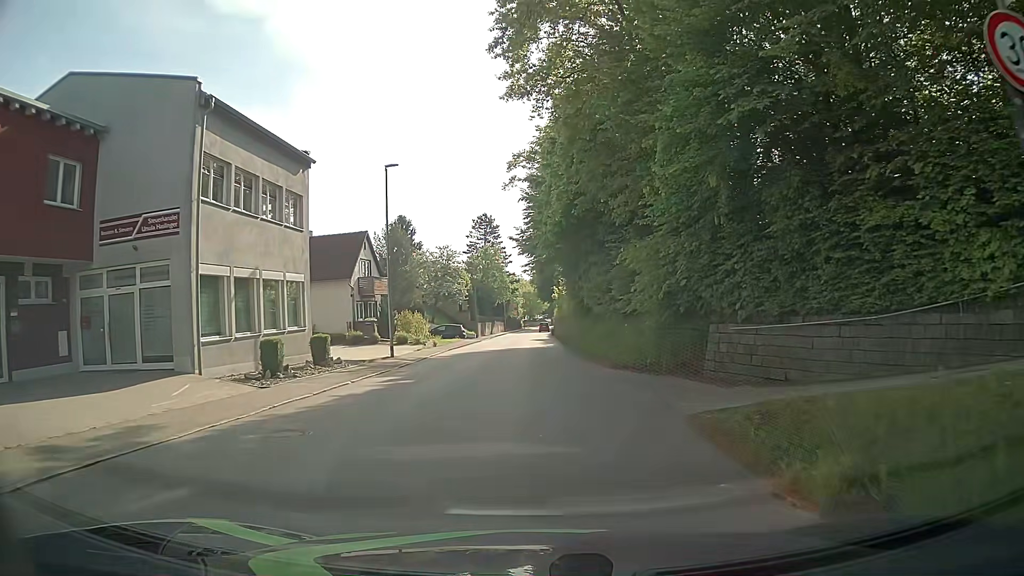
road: tertiary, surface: asphalt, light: Day
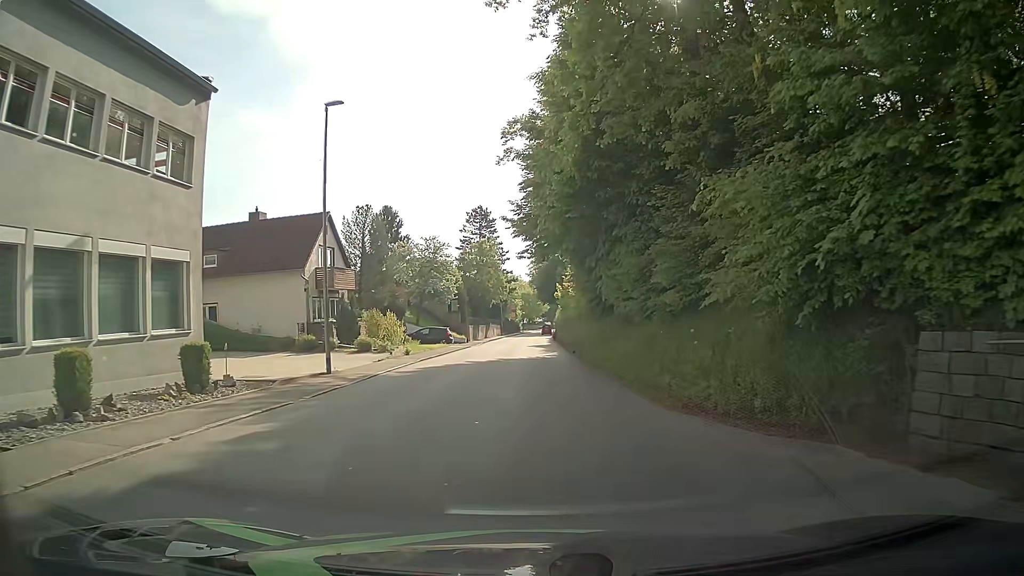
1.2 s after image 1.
(+0.1, +9.0) m; -1°
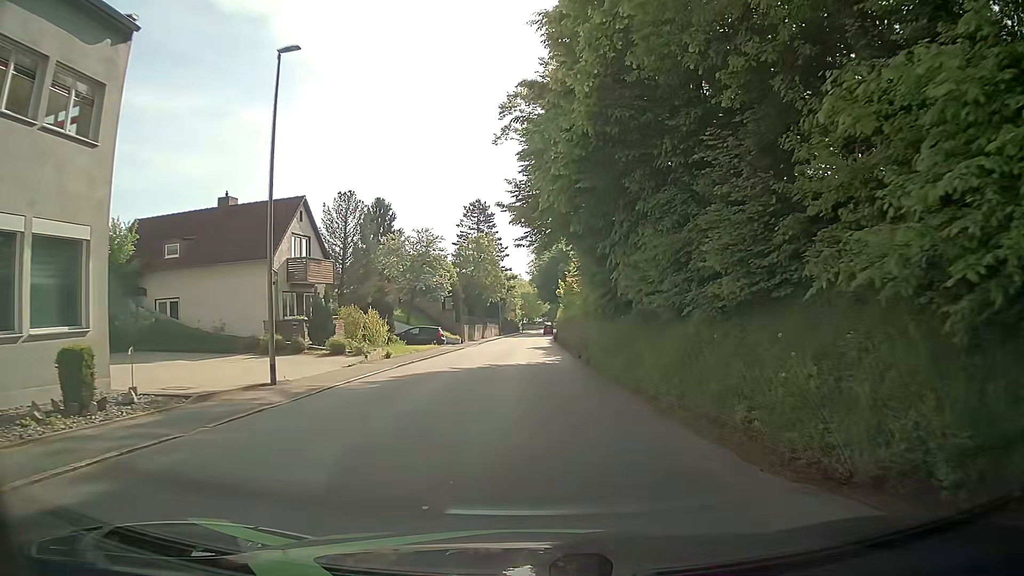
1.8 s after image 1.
(+0.1, +4.5) m; +1°
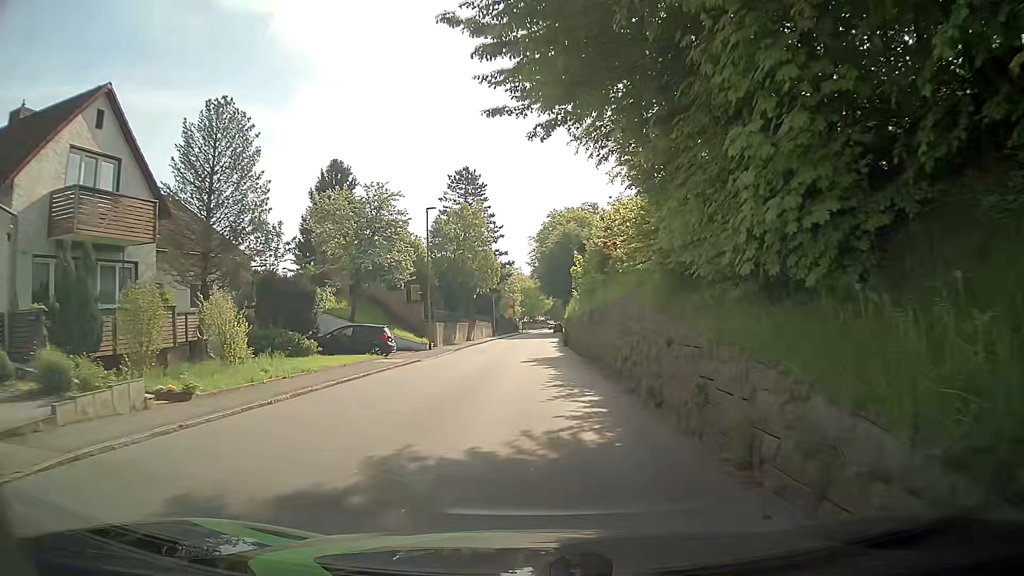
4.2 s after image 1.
(+0.3, +17.9) m; +1°
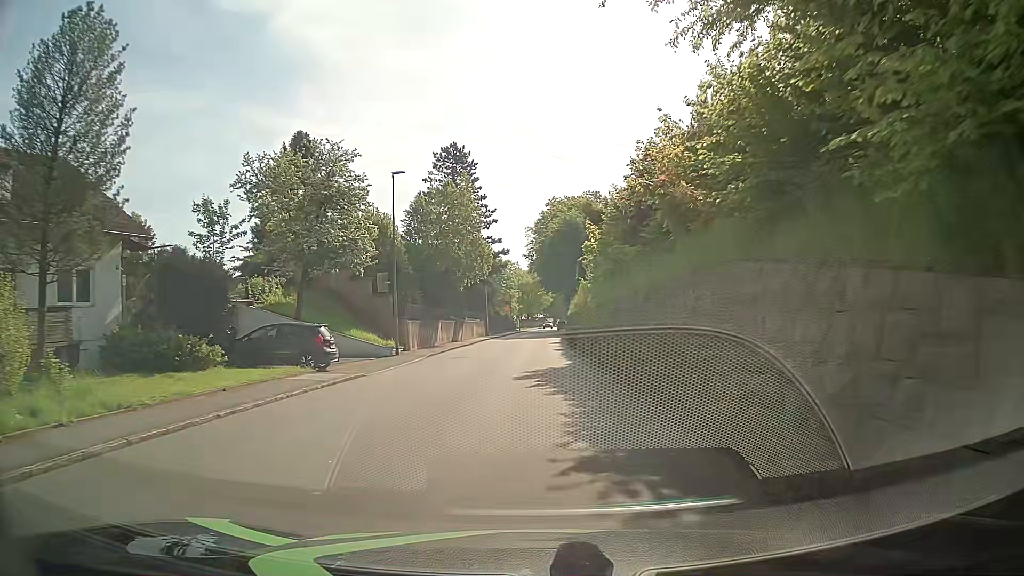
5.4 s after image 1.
(+0.1, +9.0) m; 0°
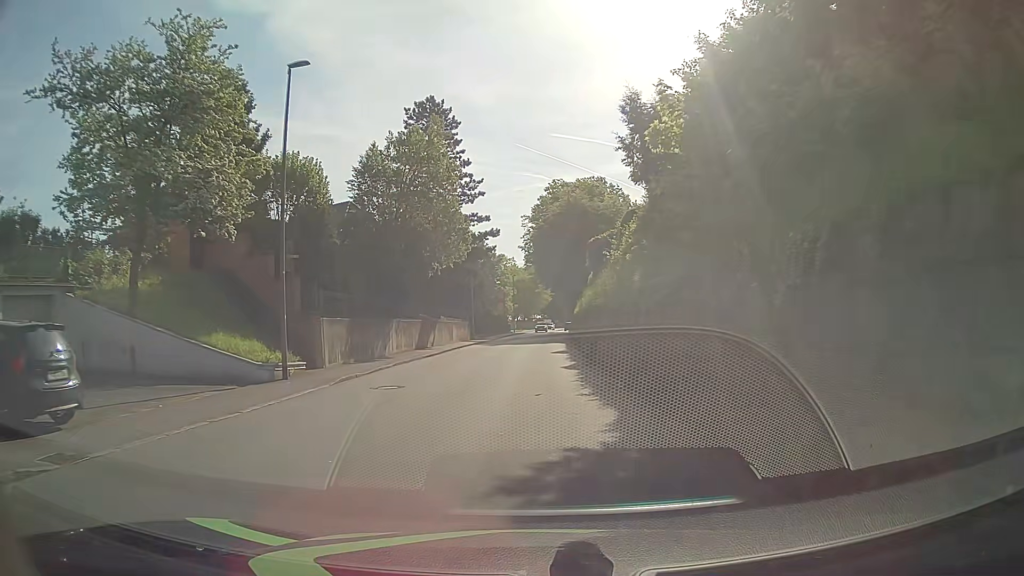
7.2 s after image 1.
(0.0, +13.5) m; -1°
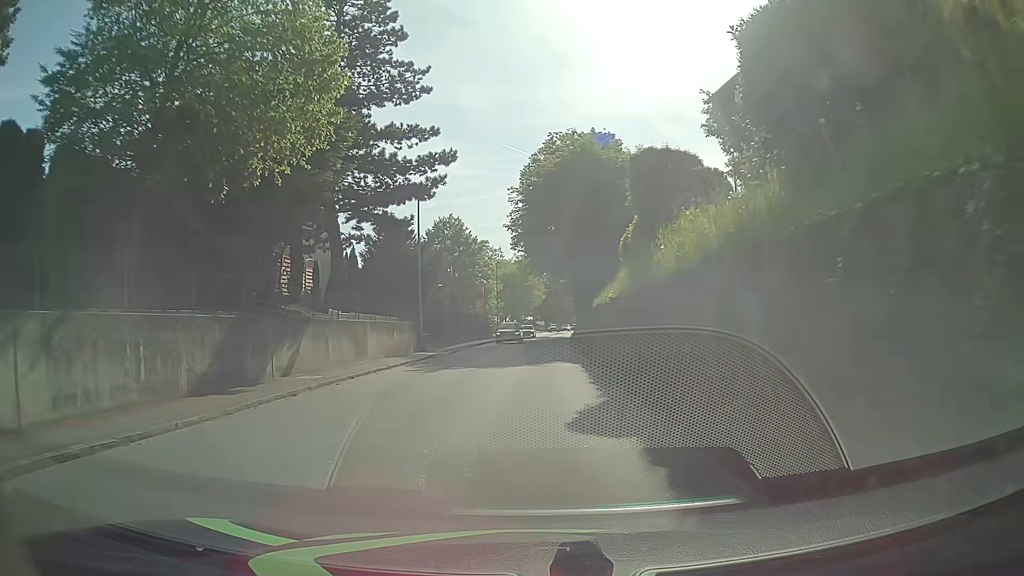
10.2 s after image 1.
(+0.5, +22.4) m; +1°
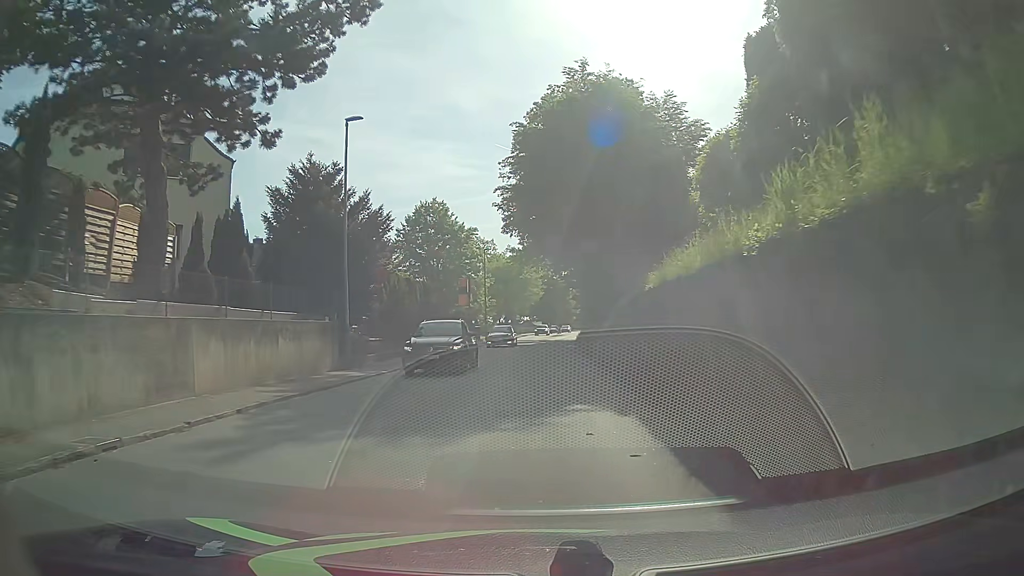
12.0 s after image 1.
(0.0, +13.4) m; +1°
(0, +10) (0, +20) (0, +30) (0, +40) (+1, +50) (+1, +60) (+2, +70) (+3, +80) (+4, +90) (+5, +100) m
